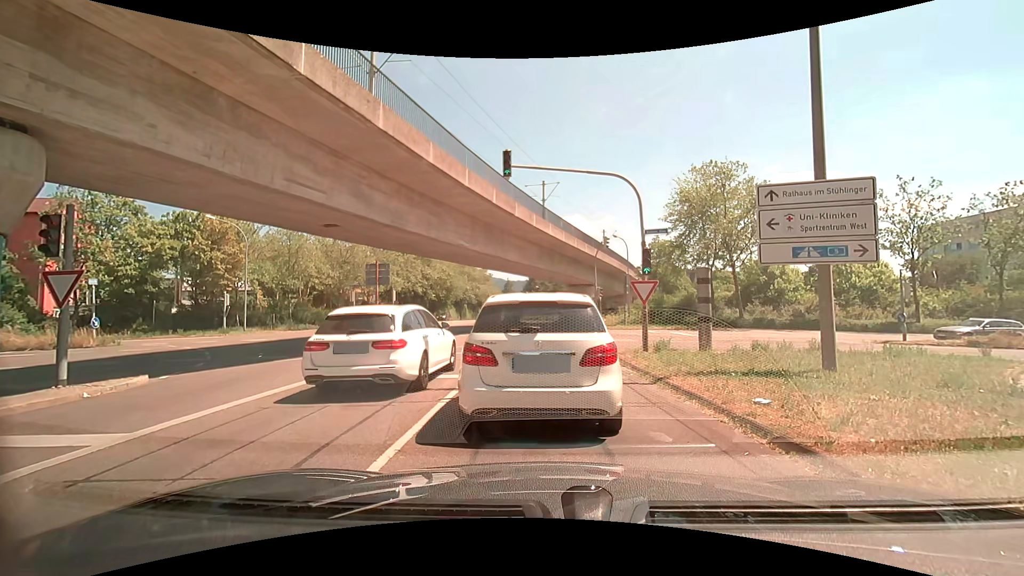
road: tertiary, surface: asphalt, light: Day
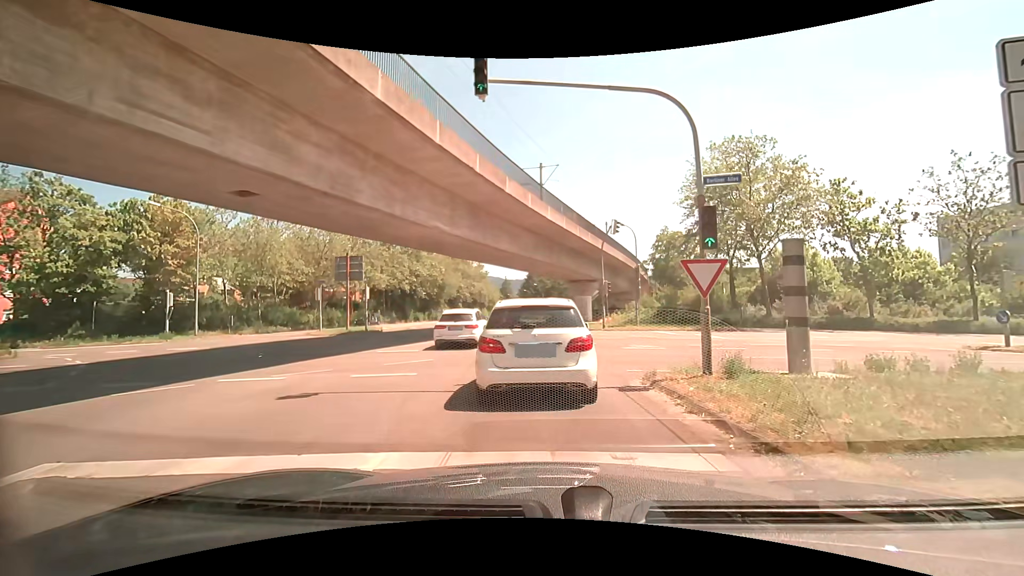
(0.0, +6.3) m; 0°
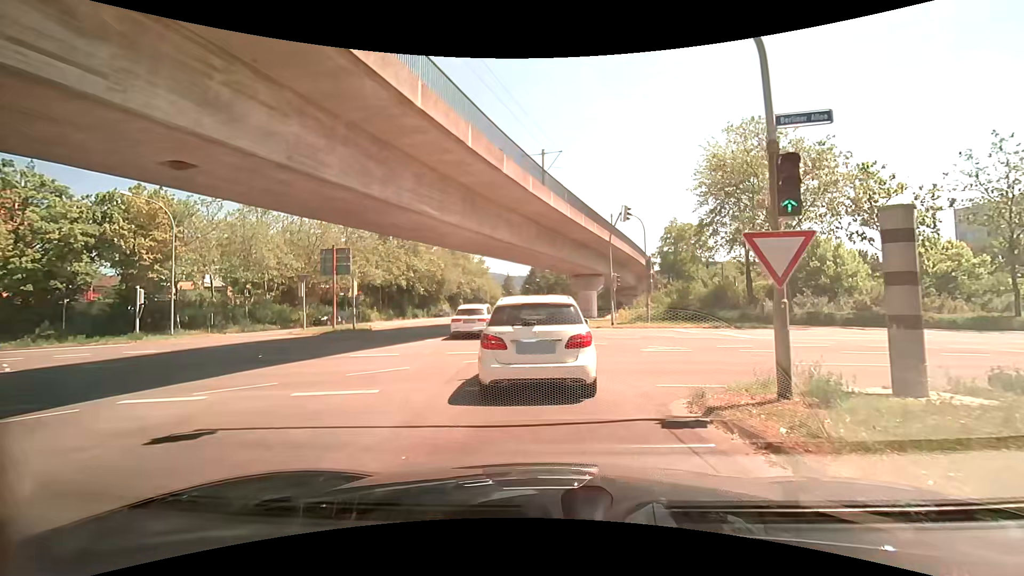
(0.0, +2.9) m; 0°
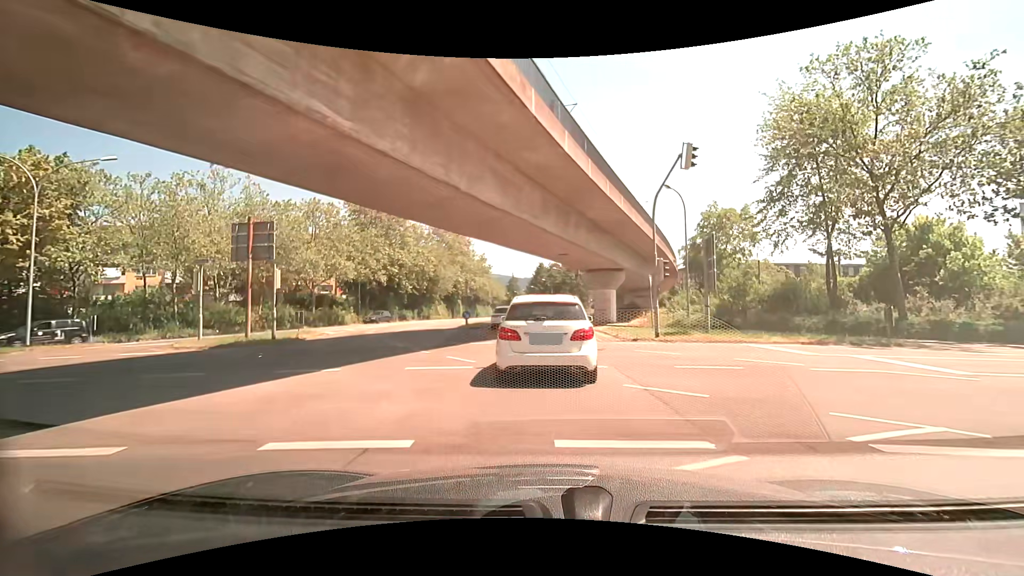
(-0.1, +10.7) m; -1°
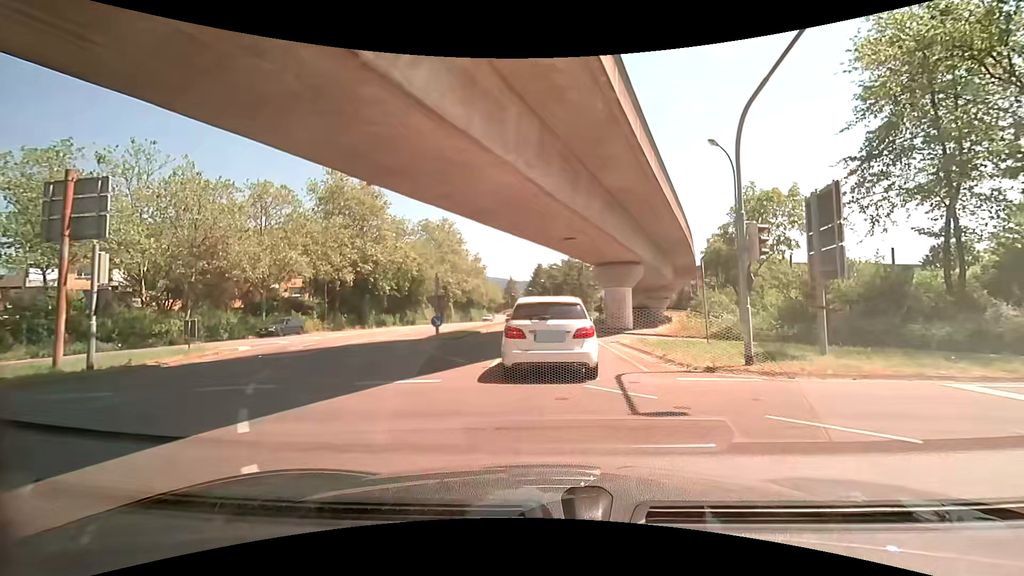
(0.0, +9.2) m; 0°
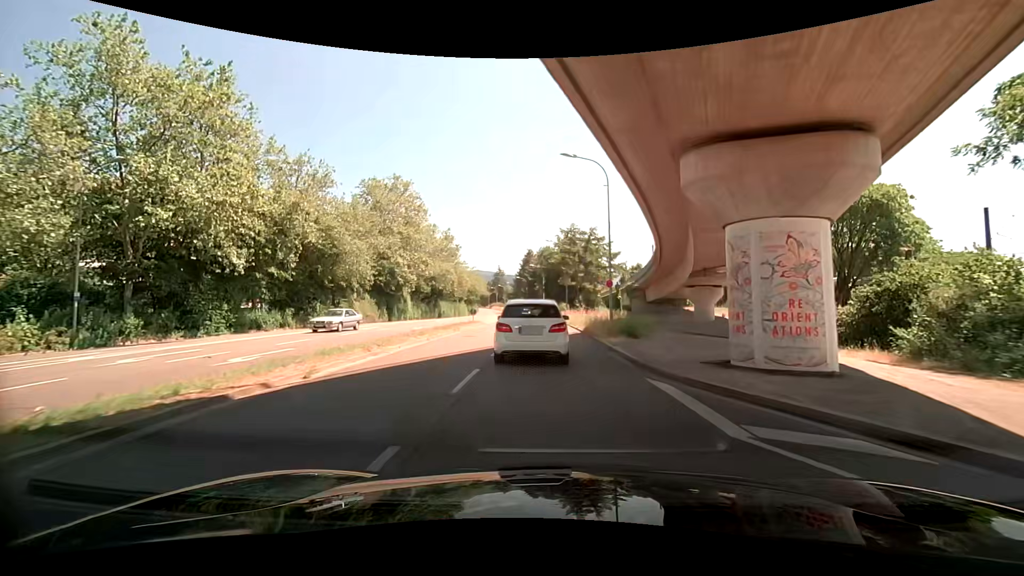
(+0.4, +26.9) m; +1°
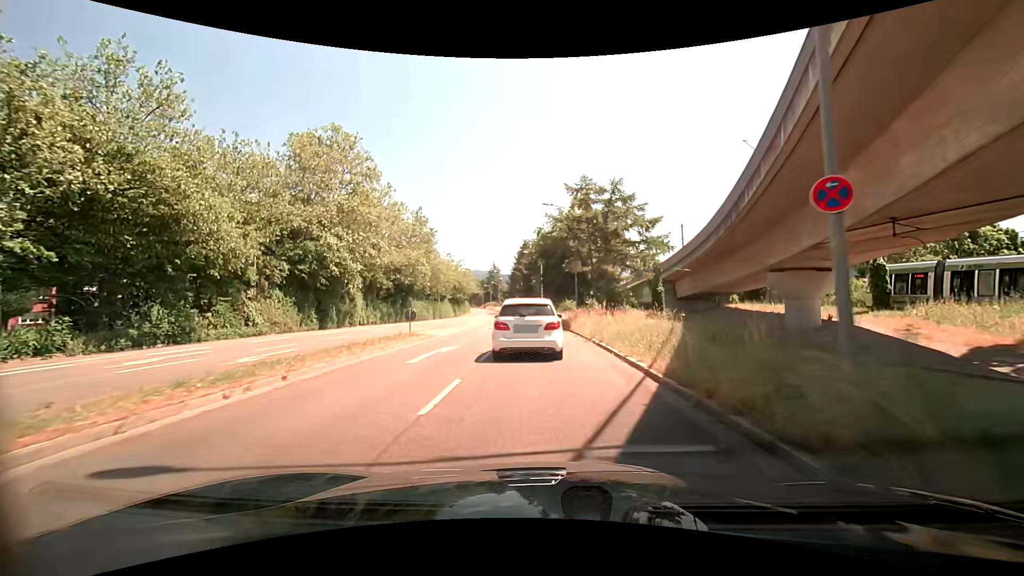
(0.0, +19.7) m; 0°
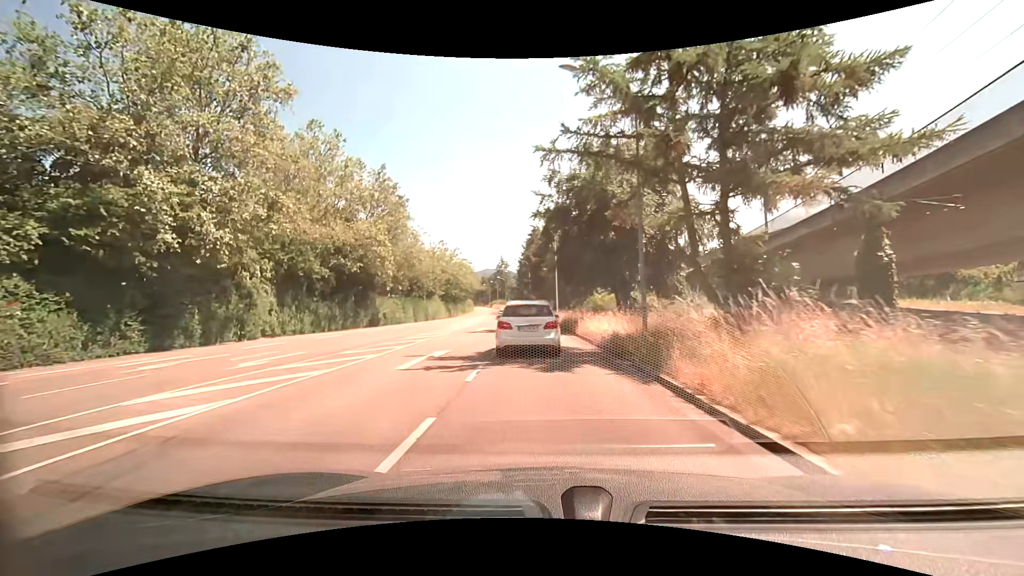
(-0.2, +21.3) m; -1°
(0, +10) (0, +20) (-1, +30) (-2, +40) (-2, +50) (-3, +60) (-5, +70) (-6, +80) (-7, +90) (-8, +100) m
